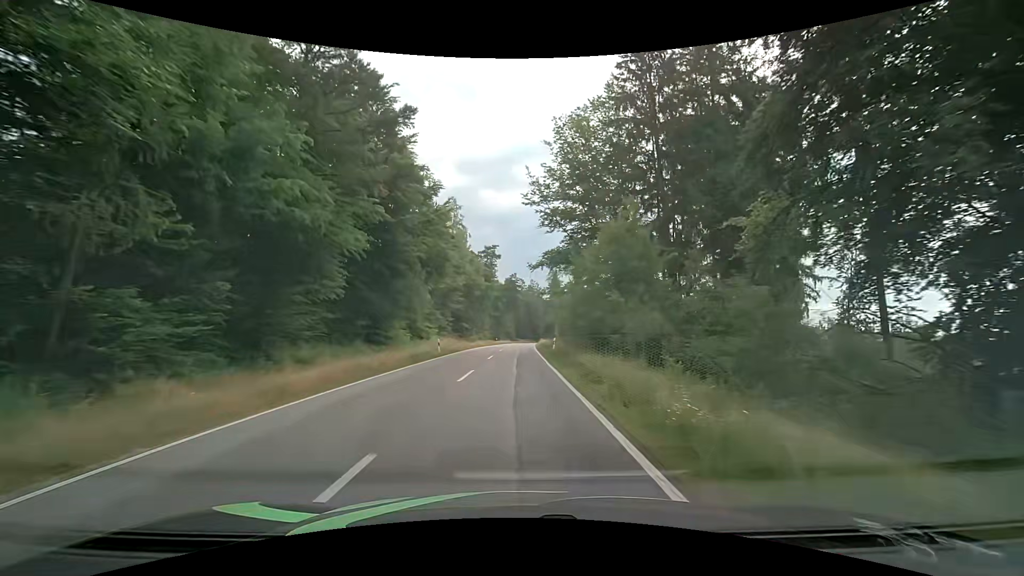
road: tertiary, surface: asphalt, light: Day
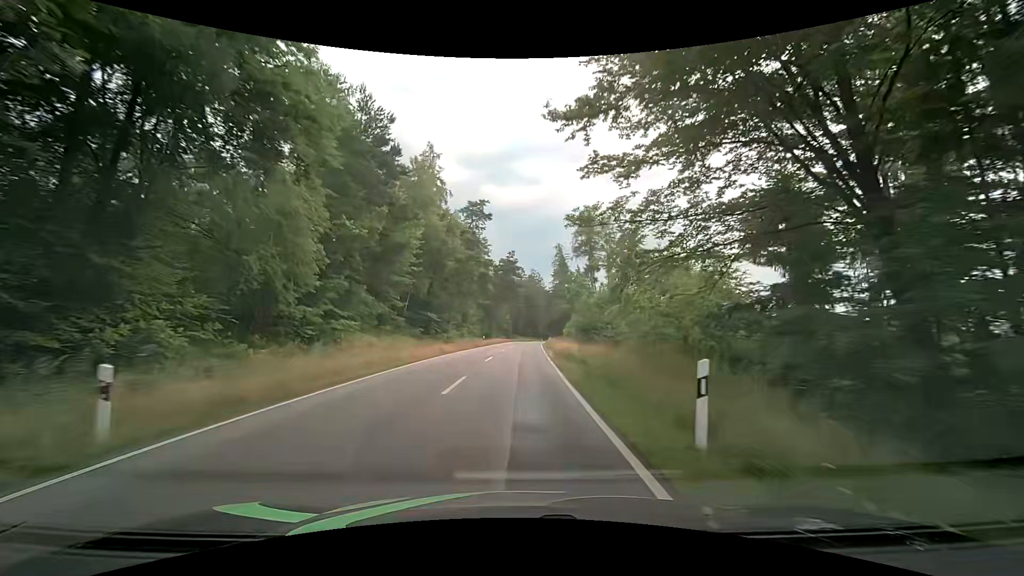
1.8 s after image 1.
(0.0, +27.4) m; -1°
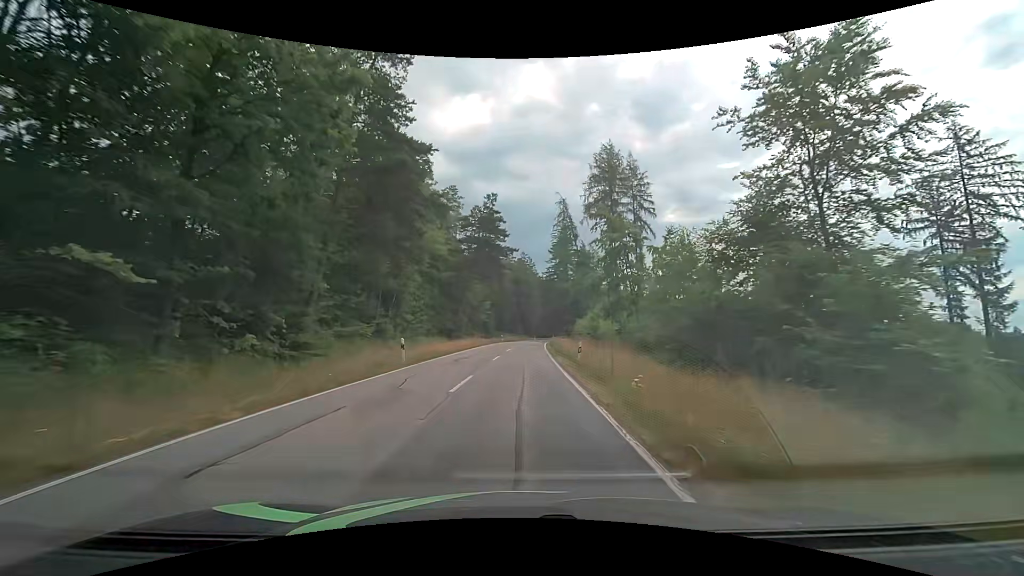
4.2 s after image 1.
(+0.9, +35.8) m; +2°
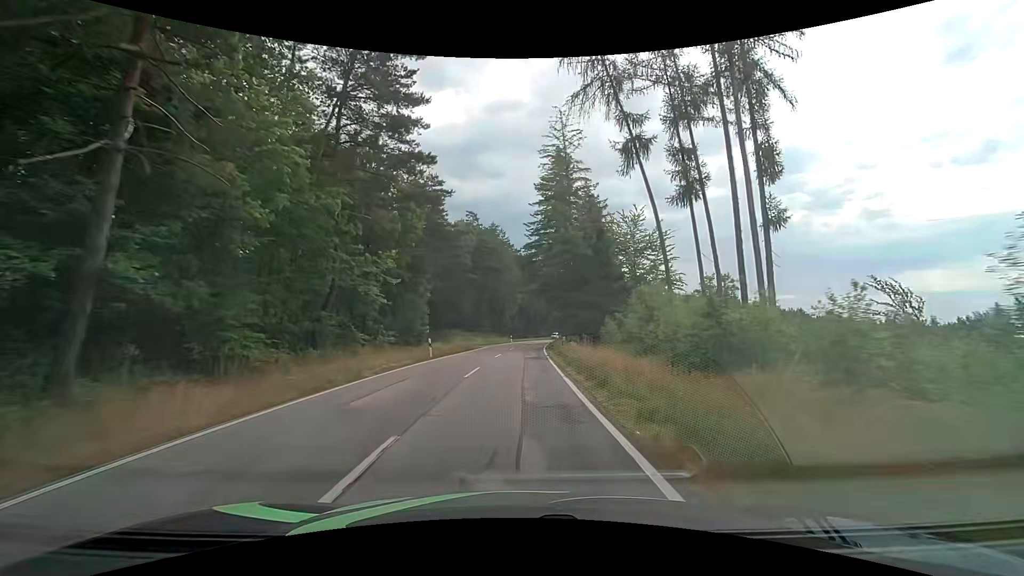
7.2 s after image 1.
(+0.9, +44.7) m; +3°
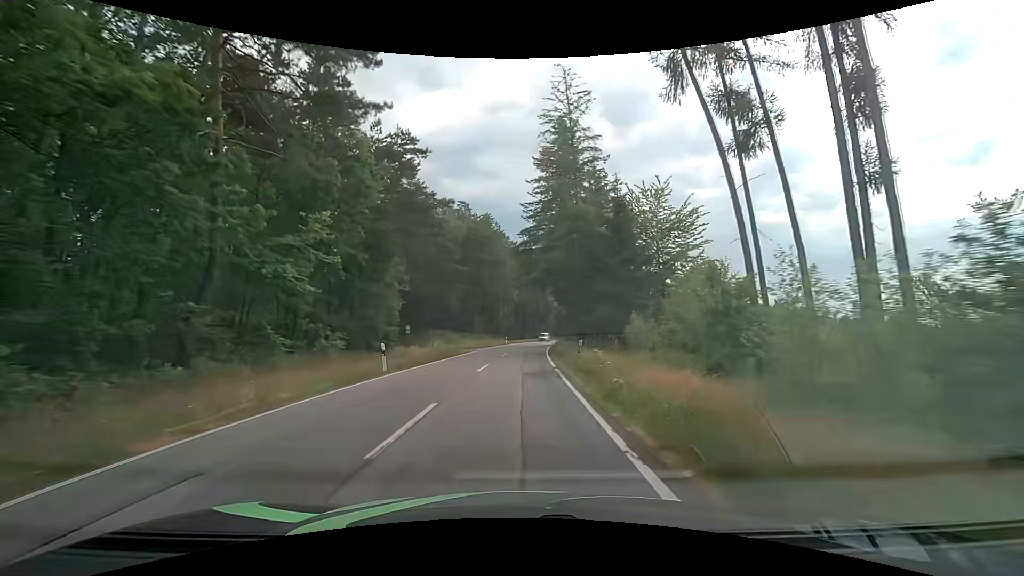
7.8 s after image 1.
(0.0, +9.0) m; 0°
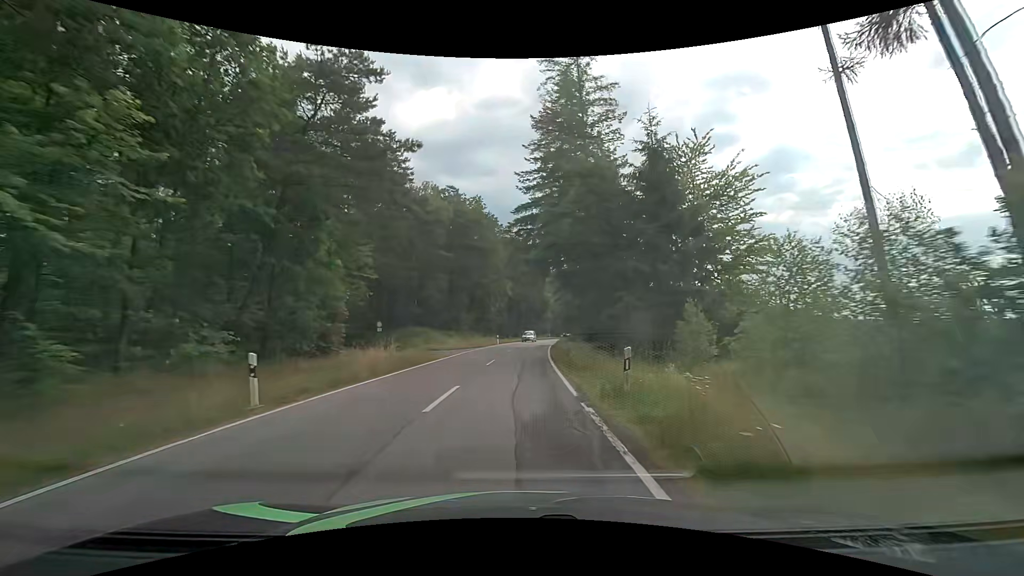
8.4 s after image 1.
(+0.1, +9.0) m; +1°
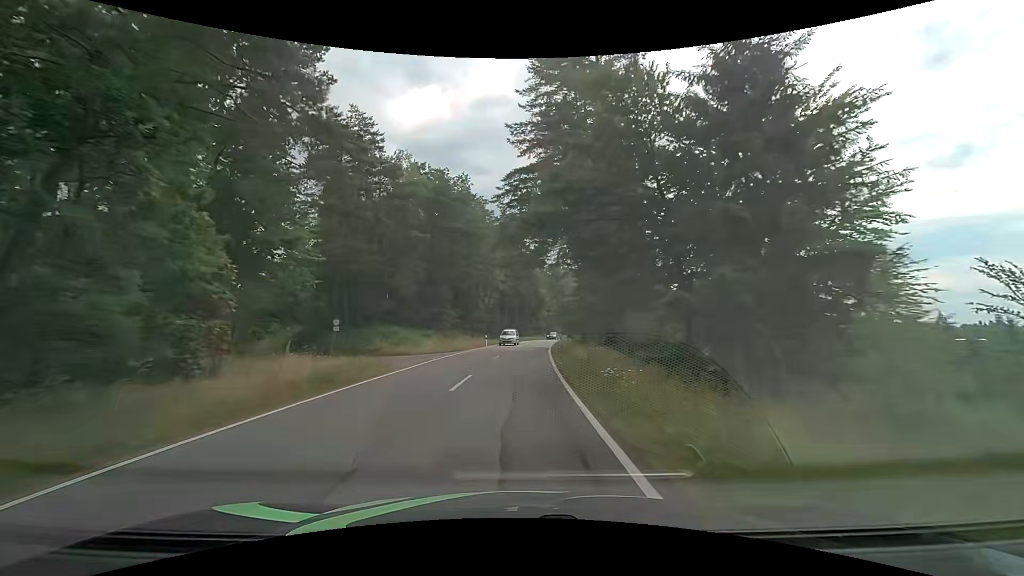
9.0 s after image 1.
(+0.1, +9.0) m; +1°
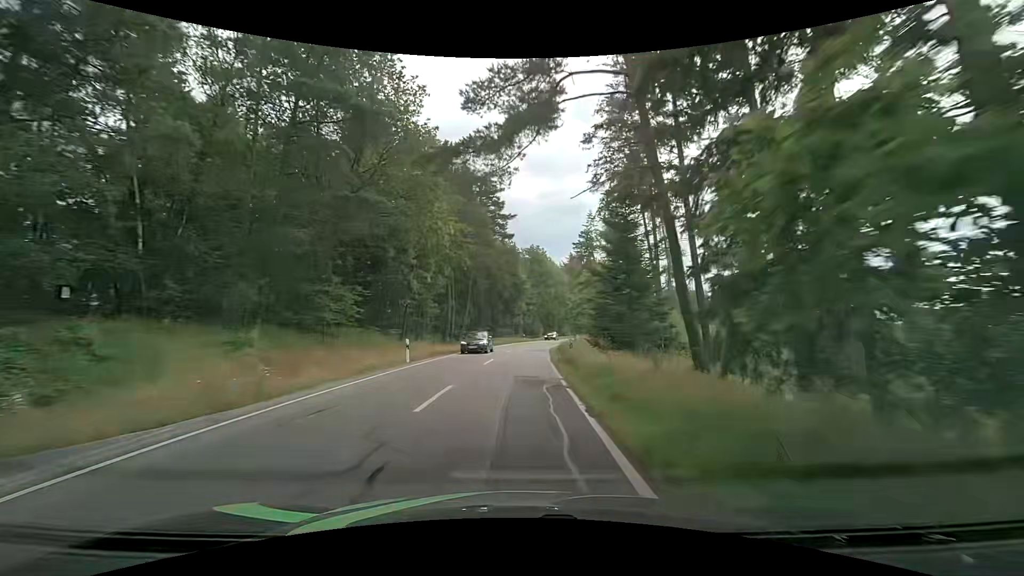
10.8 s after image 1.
(+0.5, +27.3) m; +3°
(0, +10) (0, +20) (+1, +30) (+2, +40) (+3, +50) (+4, +60) (+6, +70) (+8, +79) (+10, +89) (+12, +99) m
